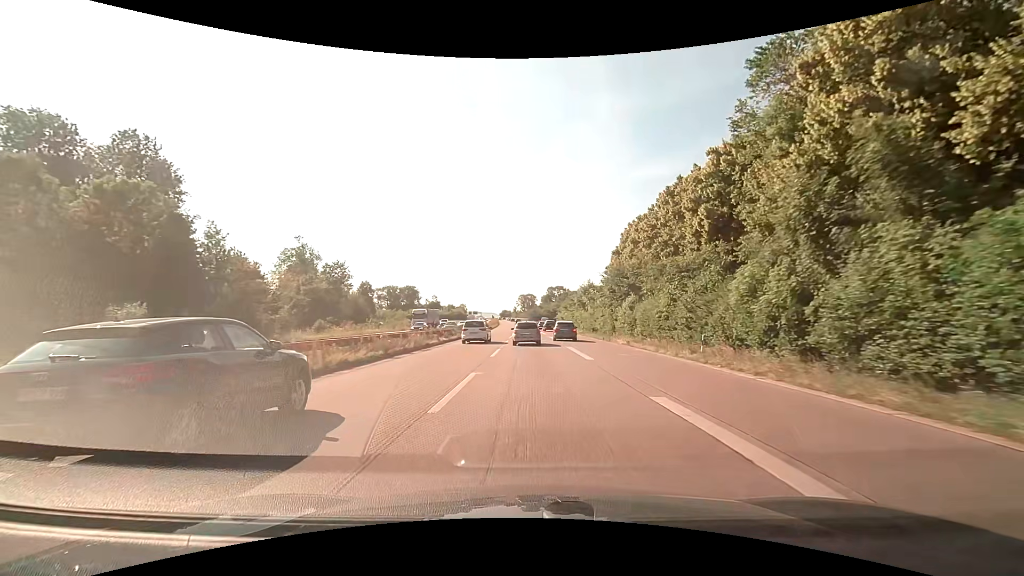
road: trunk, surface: asphalt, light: Day
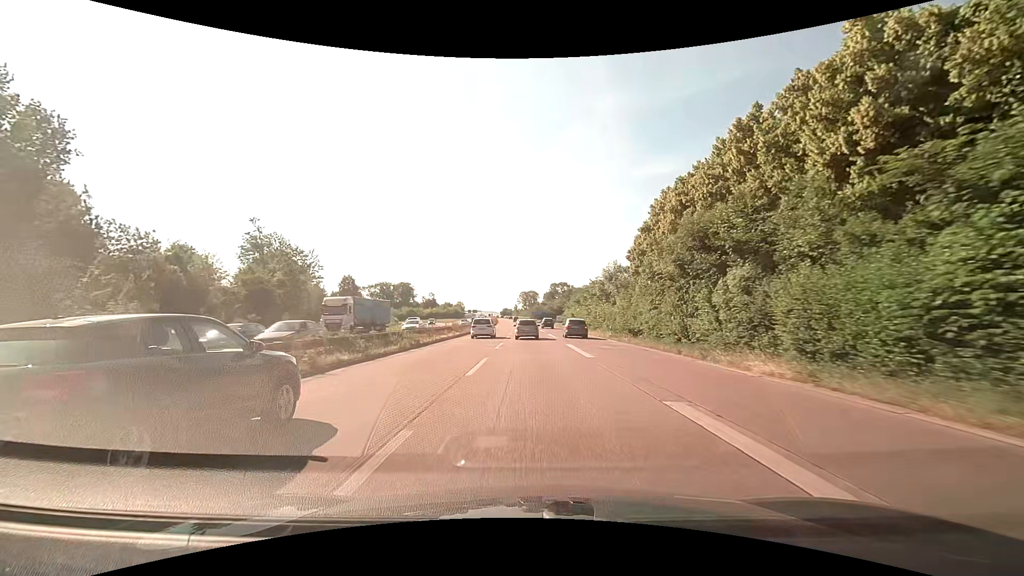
(-0.1, +20.5) m; 0°
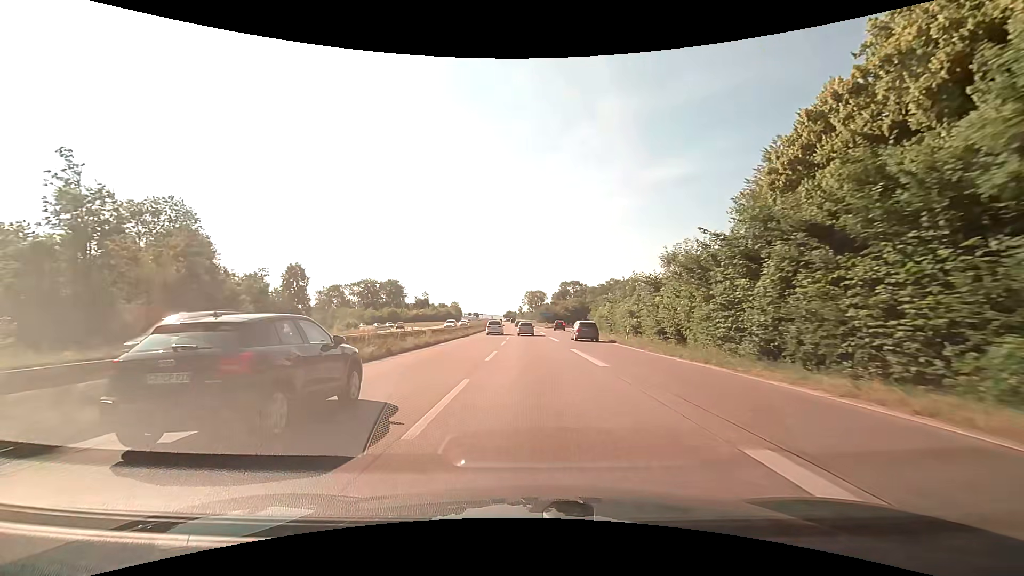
(-0.4, +43.3) m; -1°
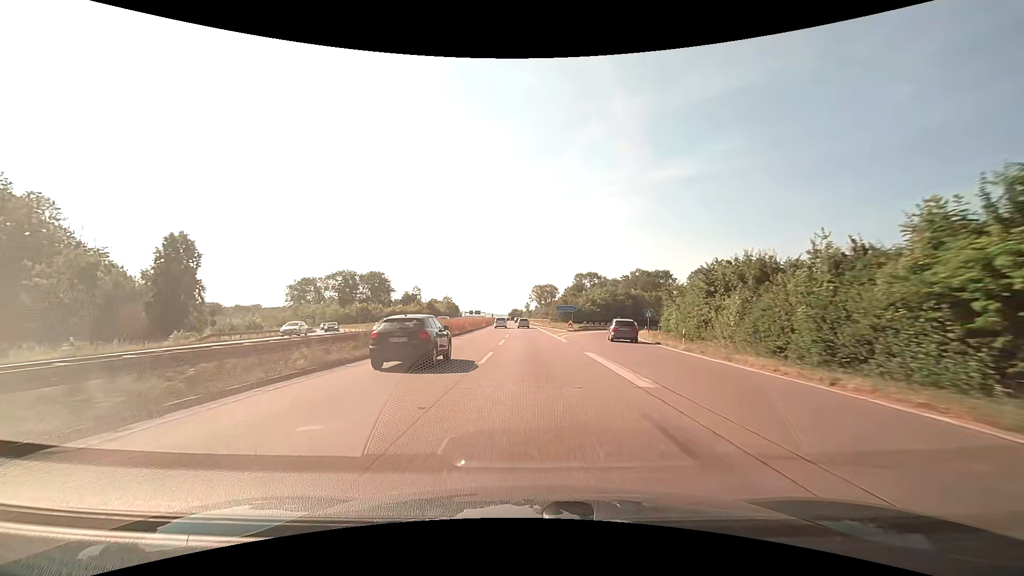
(-0.3, +45.9) m; -1°
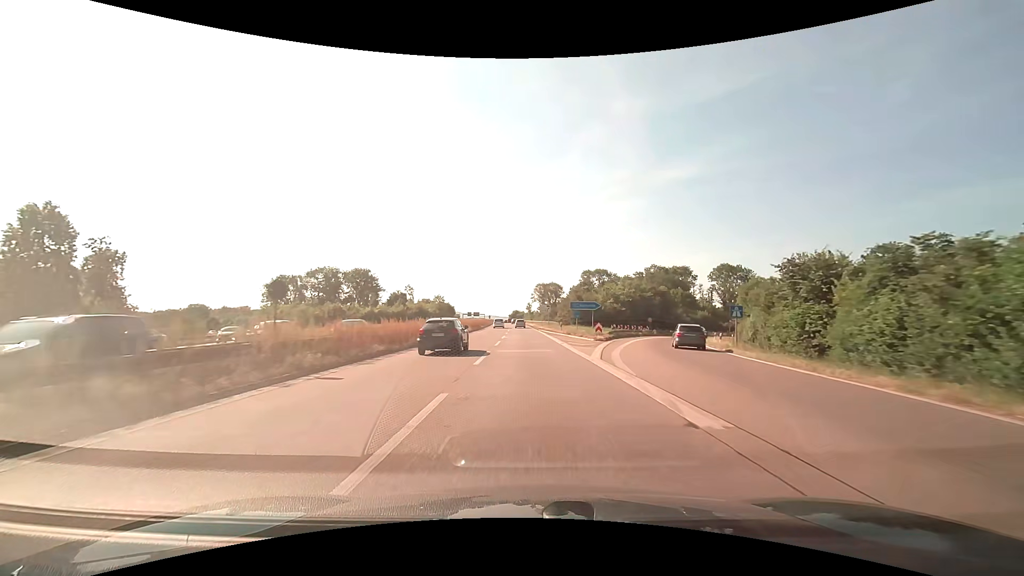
(+0.1, +23.9) m; 0°
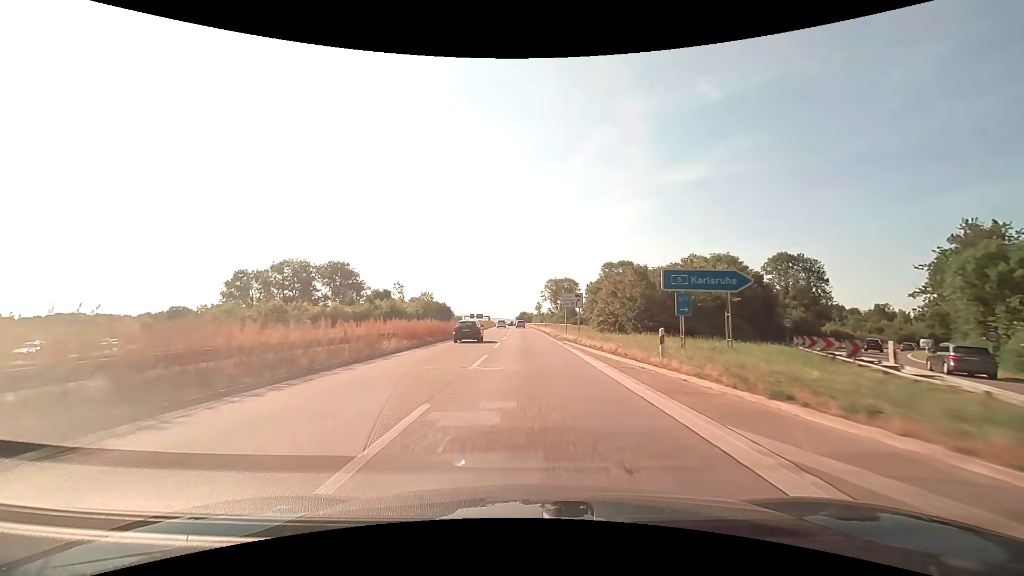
(-0.3, +37.0) m; -1°
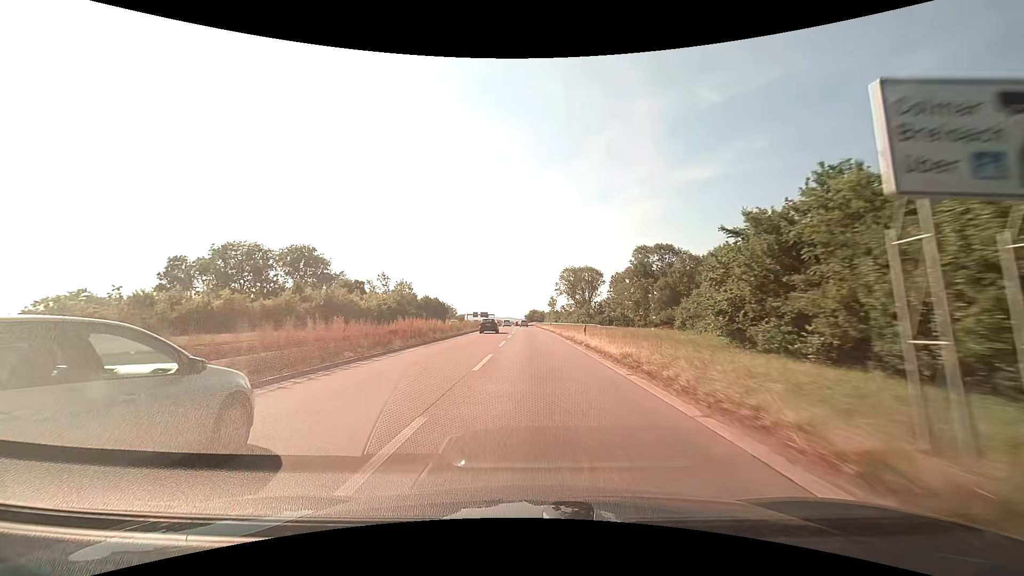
(-0.4, +38.1) m; -1°
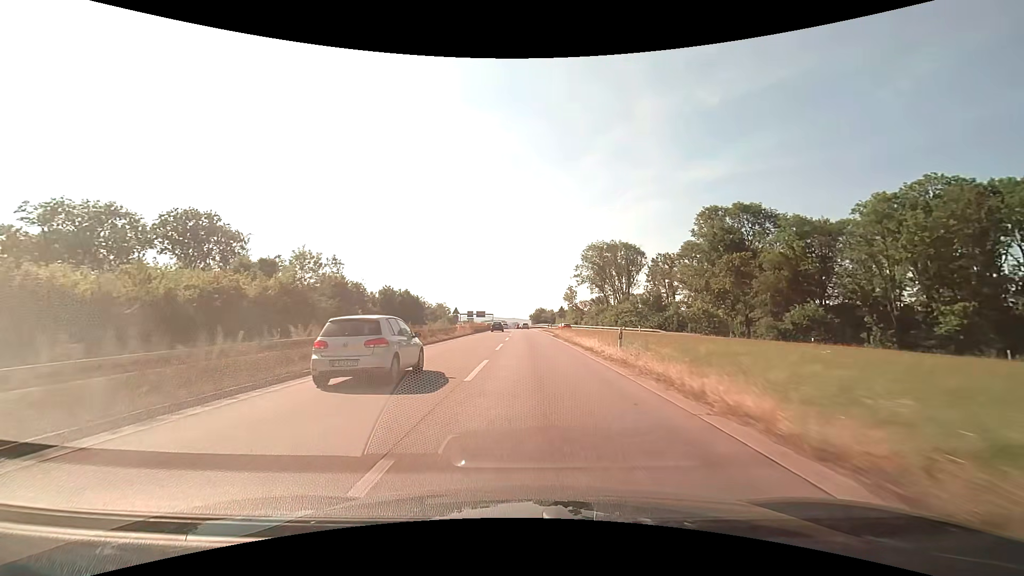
(-0.1, +50.1) m; 0°
(0, +10) (0, +20) (0, +30) (0, +40) (0, +50) (0, +60) (-1, +70) (-1, +80) (-1, +90) (-1, +100) m
